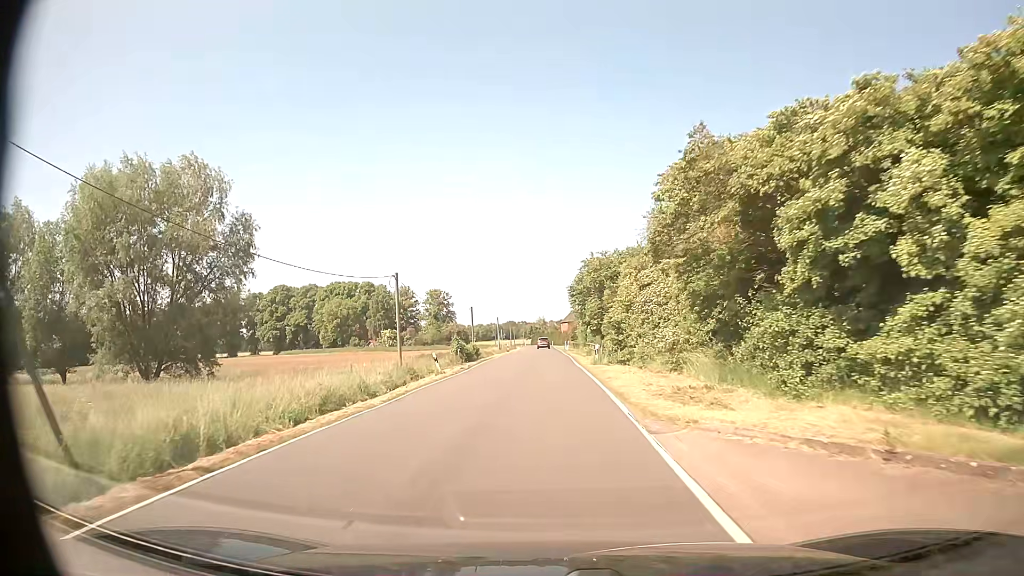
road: secondary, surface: asphalt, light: Day
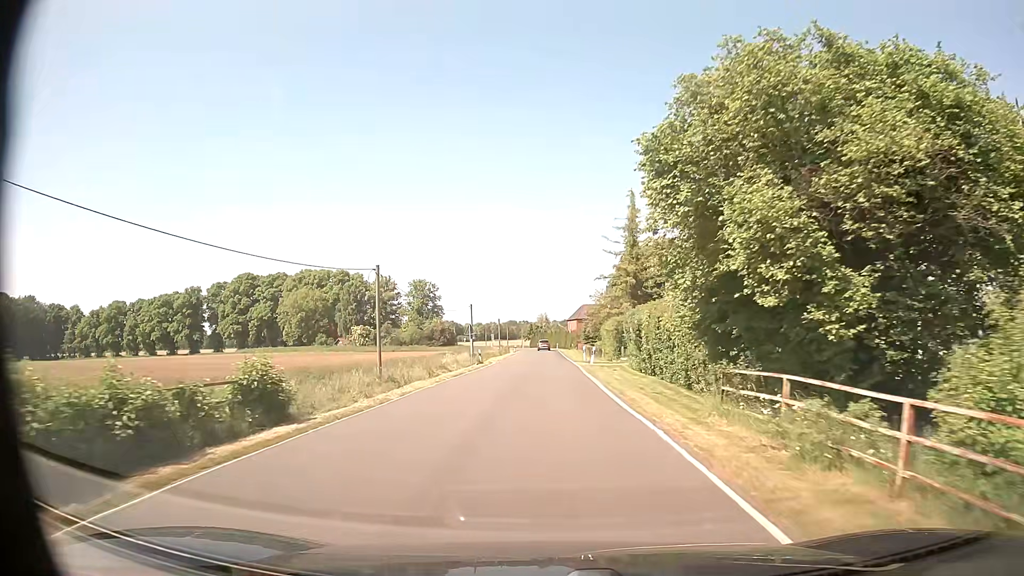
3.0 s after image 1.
(-0.3, +38.0) m; -1°
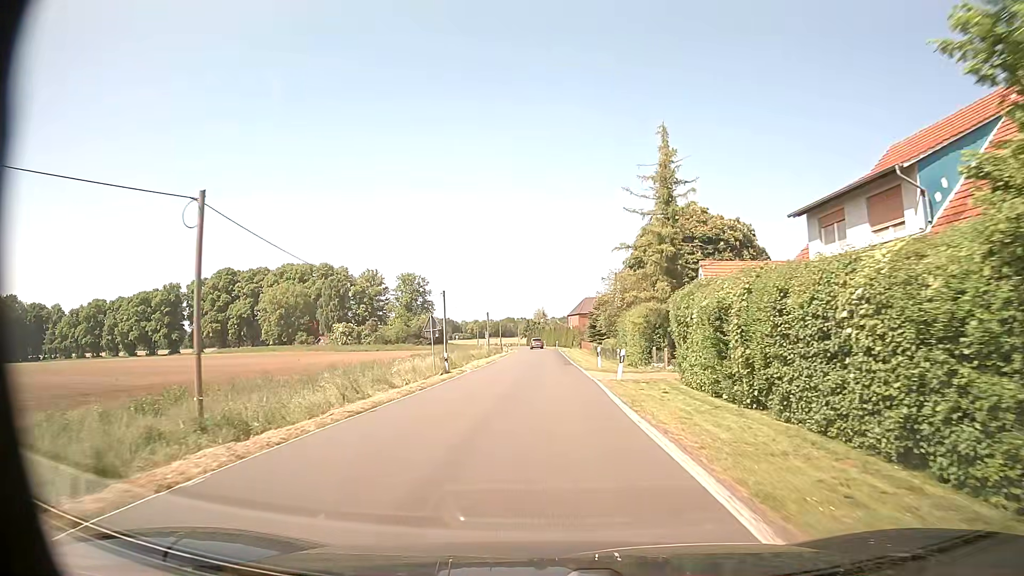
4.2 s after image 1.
(+0.1, +15.2) m; 0°
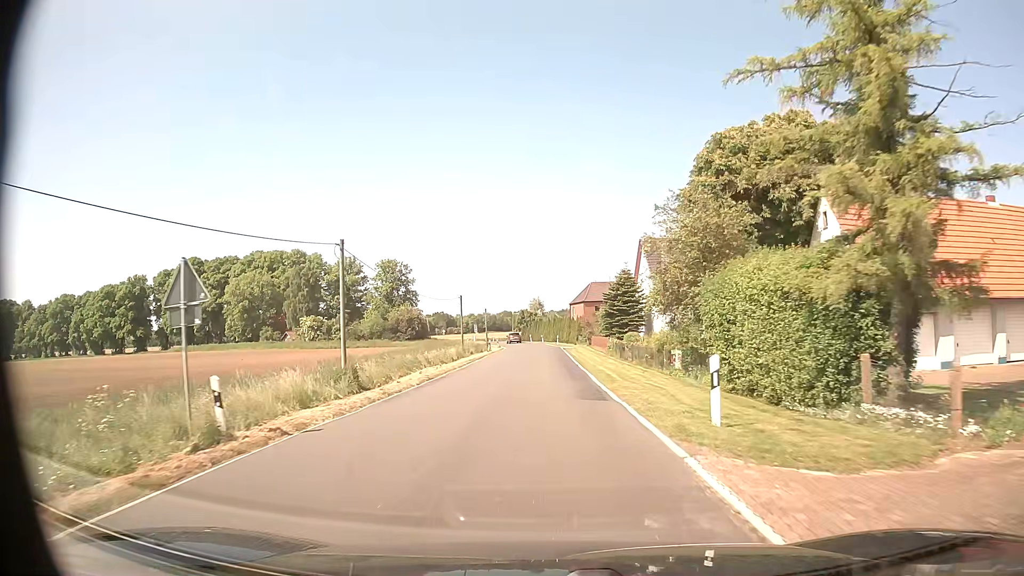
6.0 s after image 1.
(+0.1, +22.9) m; 0°
(0, +10) (0, +20) (0, +30) (0, +40) (0, +50) (0, +60) (0, +70) (-1, +80) (-2, +90) (-3, +100) m
